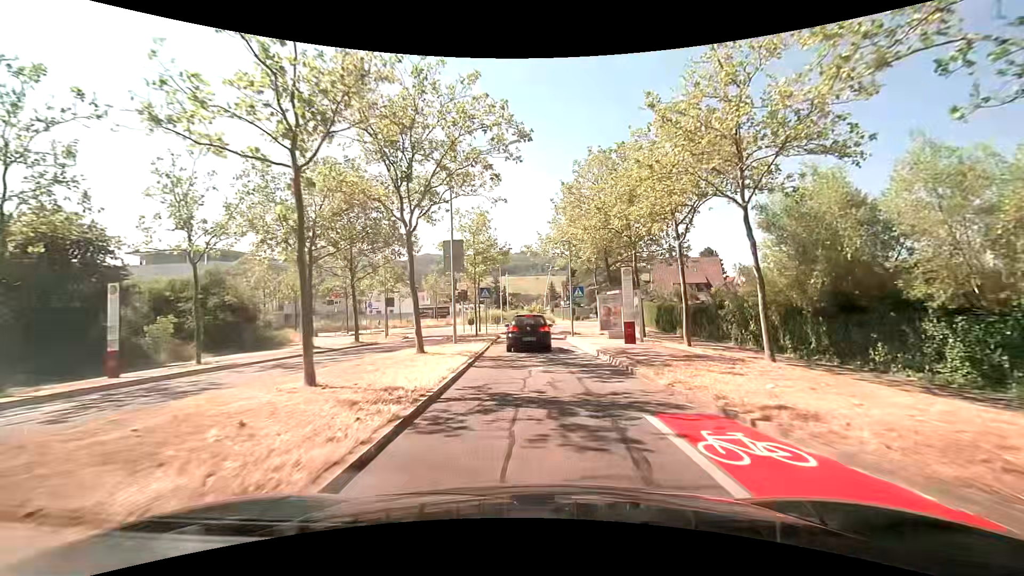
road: tertiary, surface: asphalt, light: Day
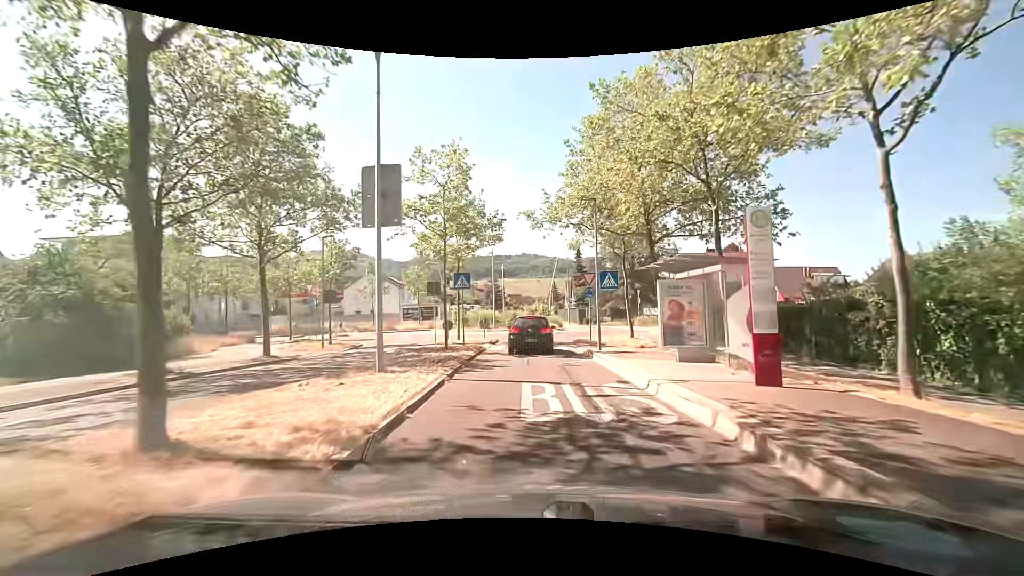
(+0.2, +11.8) m; +1°
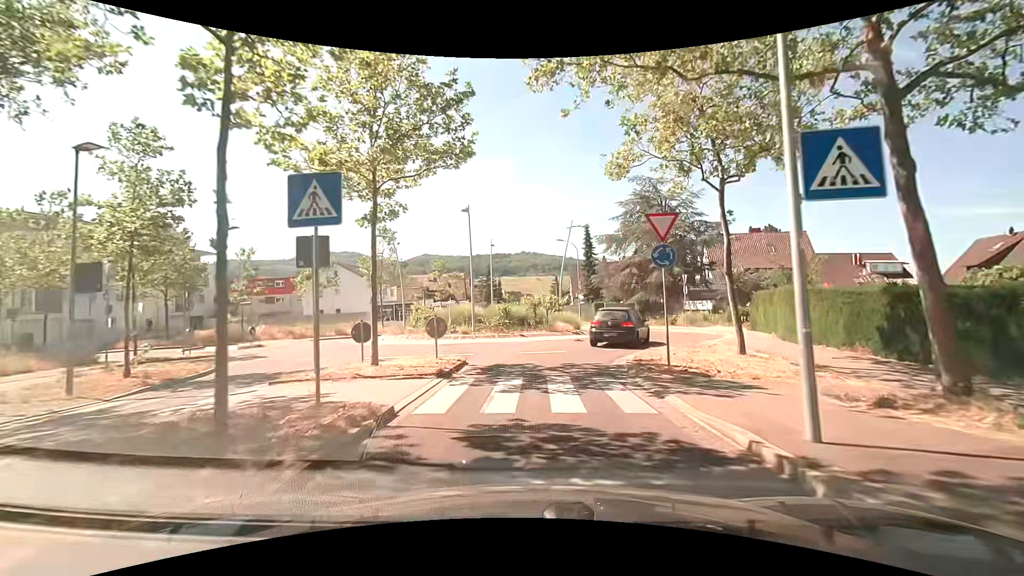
(0.0, +14.5) m; 0°
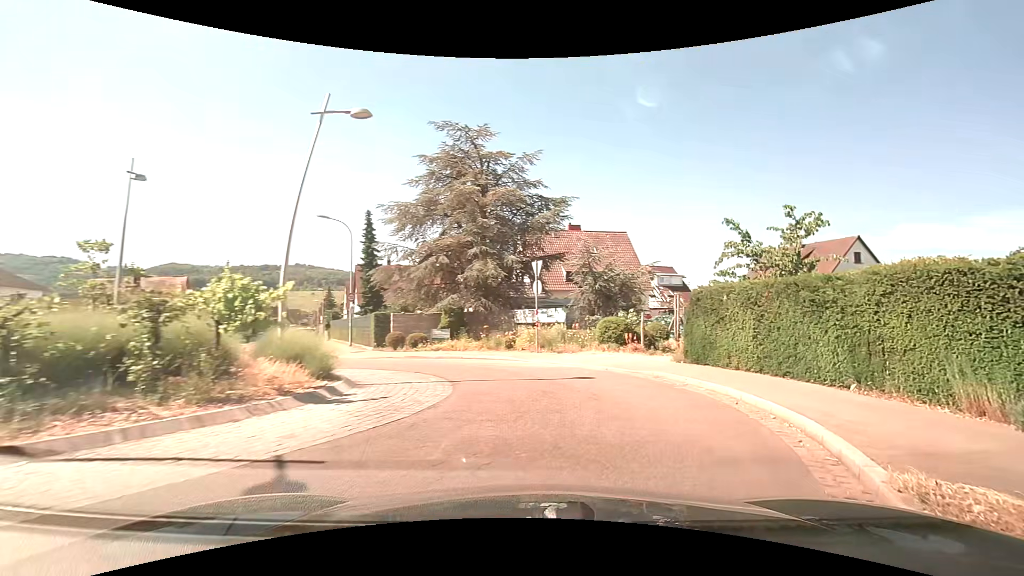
(+1.5, +17.3) m; +25°
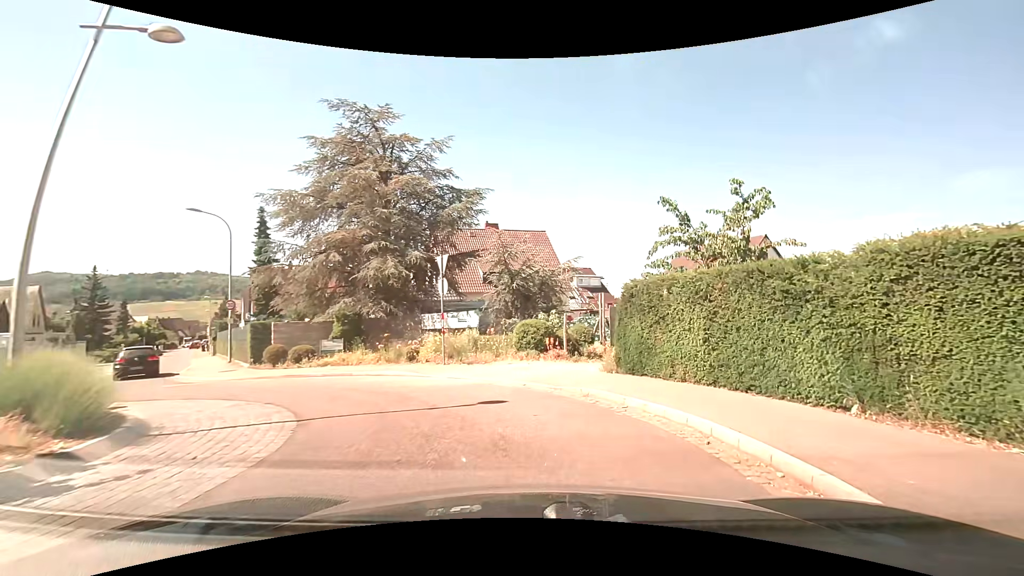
(+0.3, +3.1) m; +9°
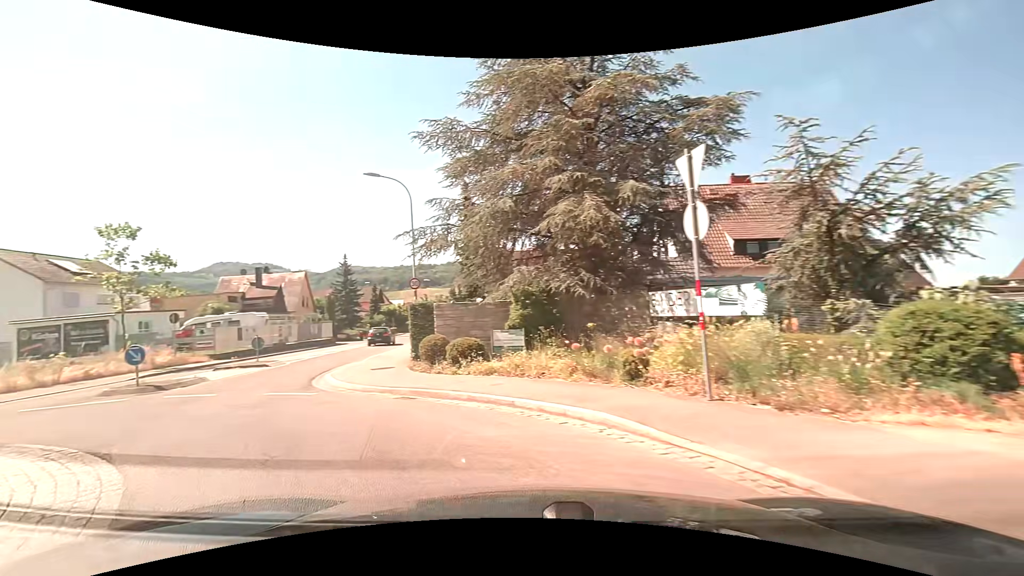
(-1.3, +9.1) m; -26°
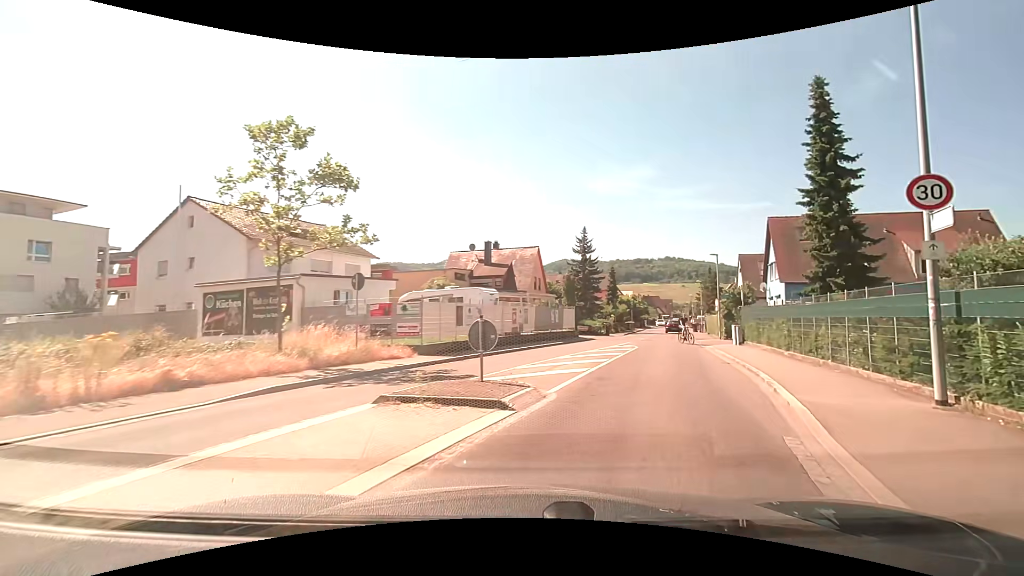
(-7.4, +14.9) m; -23°
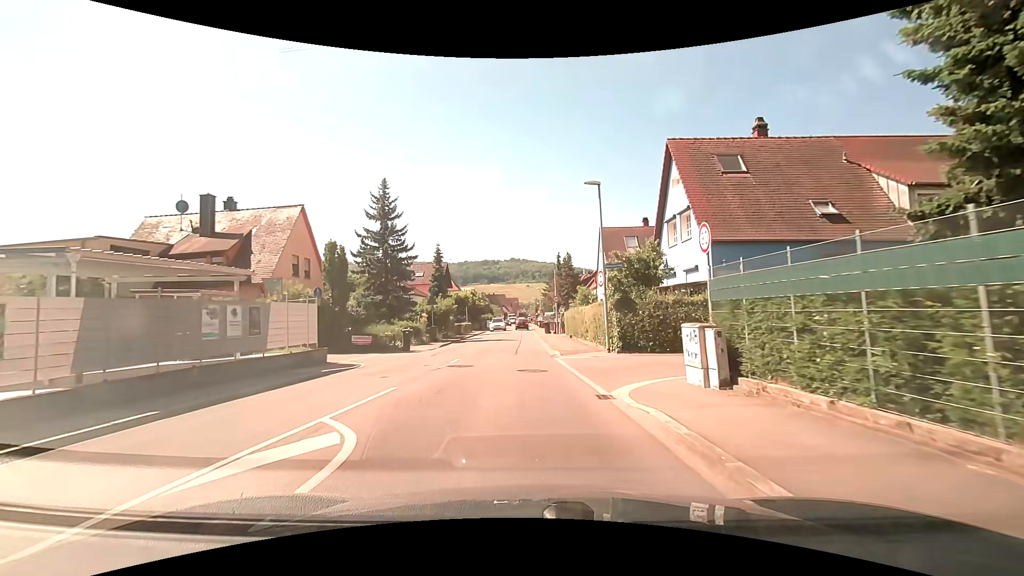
(+4.9, +20.2) m; +16°
(0, +10) (0, +20) (0, +30) (-1, +40) (-1, +50) (-1, +60) (-1, +70) (-1, +80) (-1, +90) (-2, +100) m
